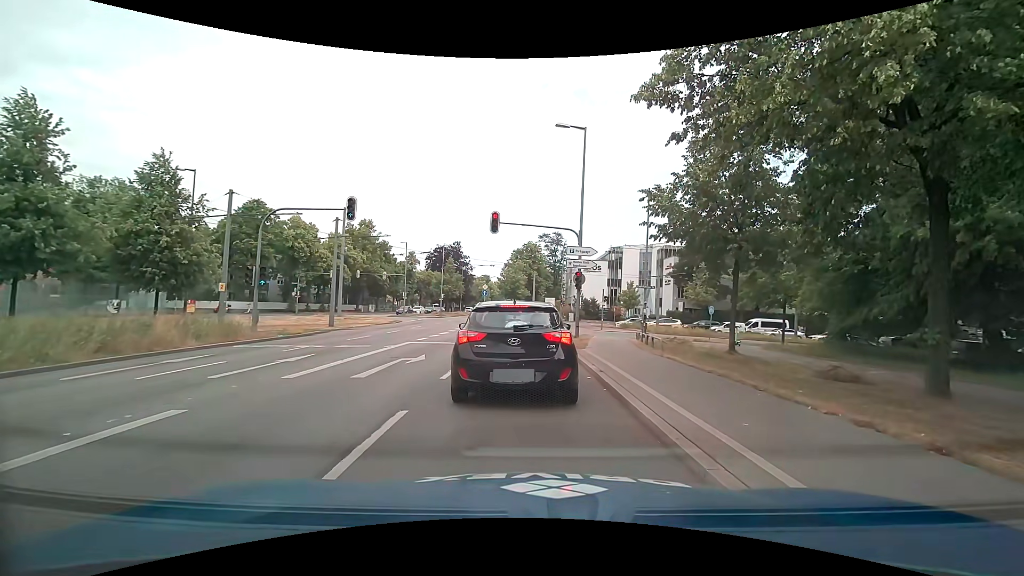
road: primary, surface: asphalt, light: Day
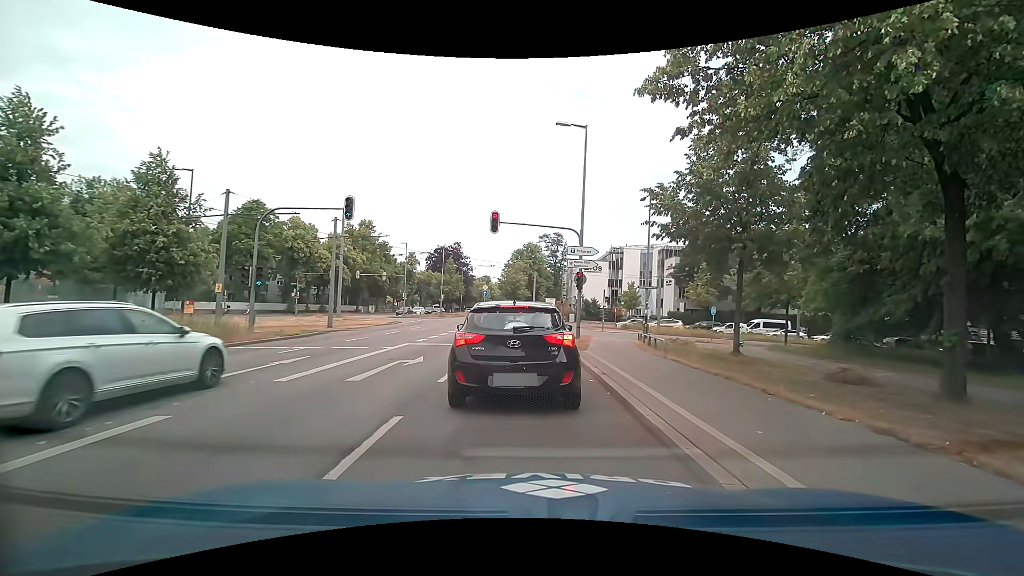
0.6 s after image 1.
(0.0, +0.3) m; 0°
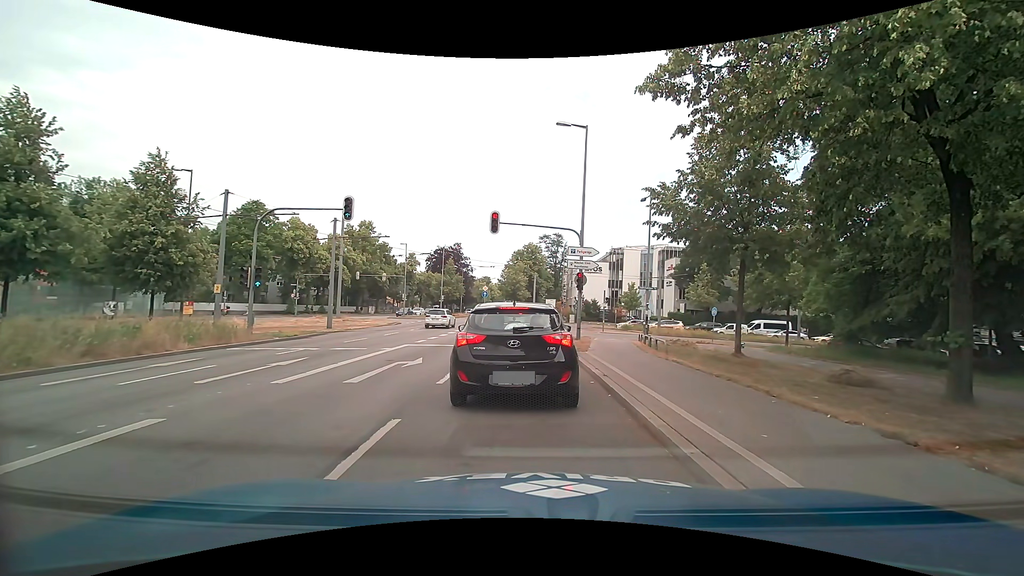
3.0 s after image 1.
(0.0, +0.2) m; 0°
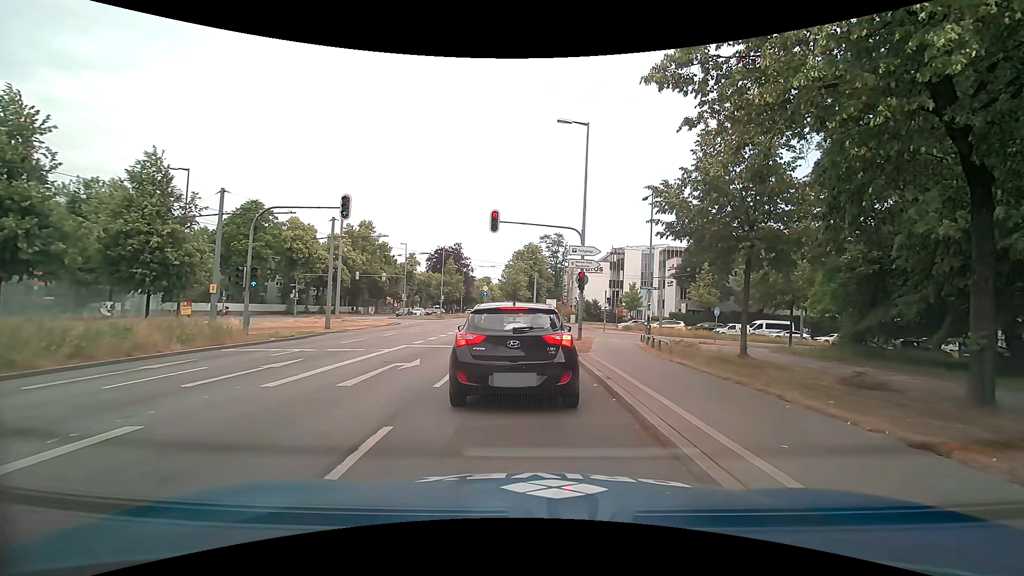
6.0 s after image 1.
(0.0, +0.4) m; 0°
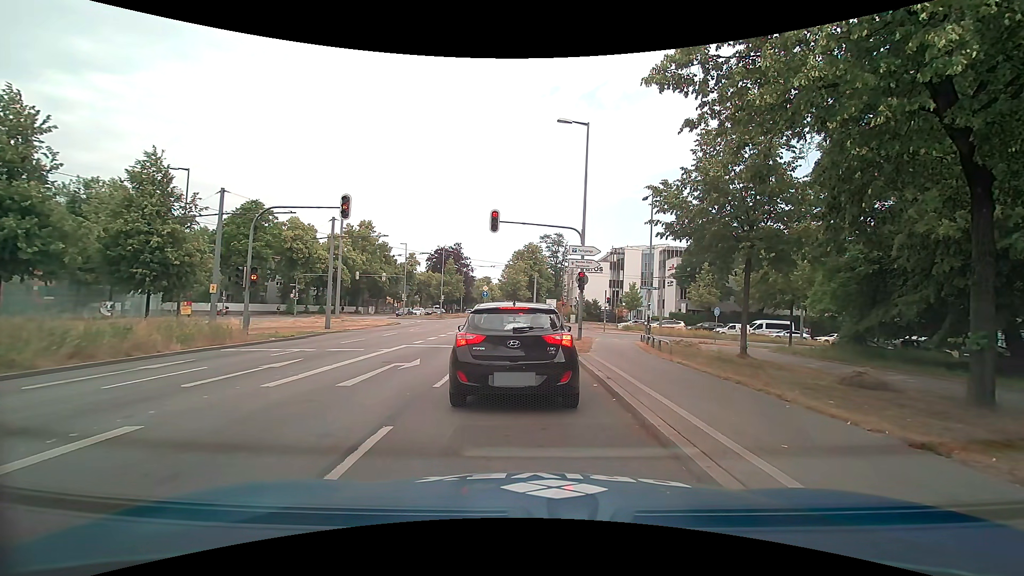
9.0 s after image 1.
(0.0, +0.1) m; 0°
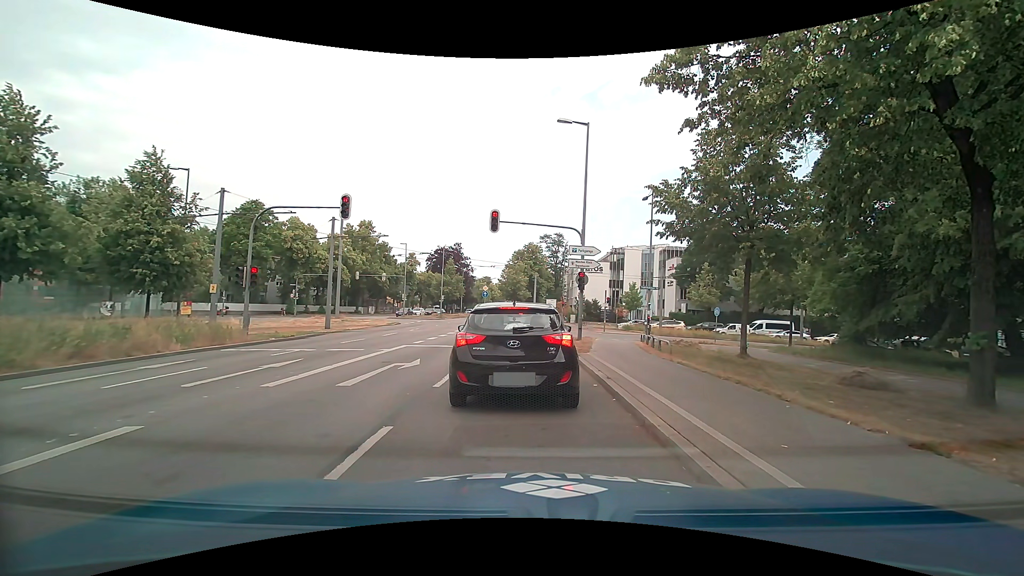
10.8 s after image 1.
(0.0, 0.0) m; 0°
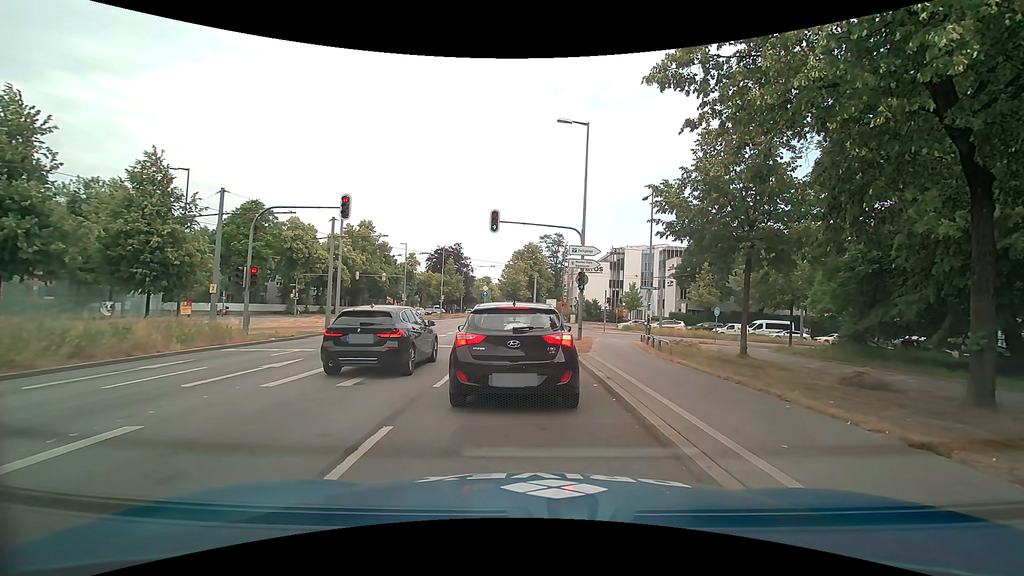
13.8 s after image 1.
(0.0, 0.0) m; 0°
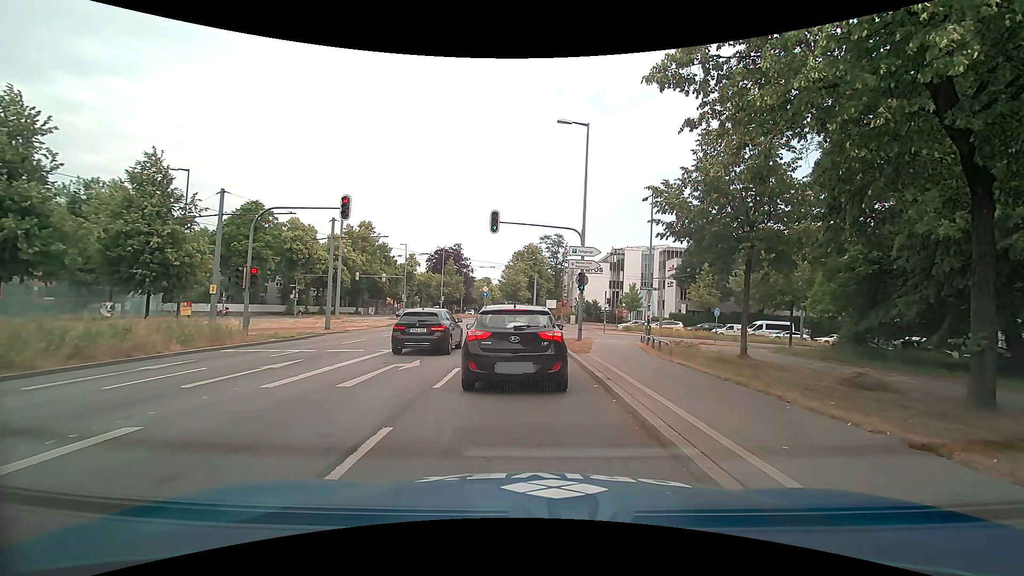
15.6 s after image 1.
(0.0, 0.0) m; 0°
